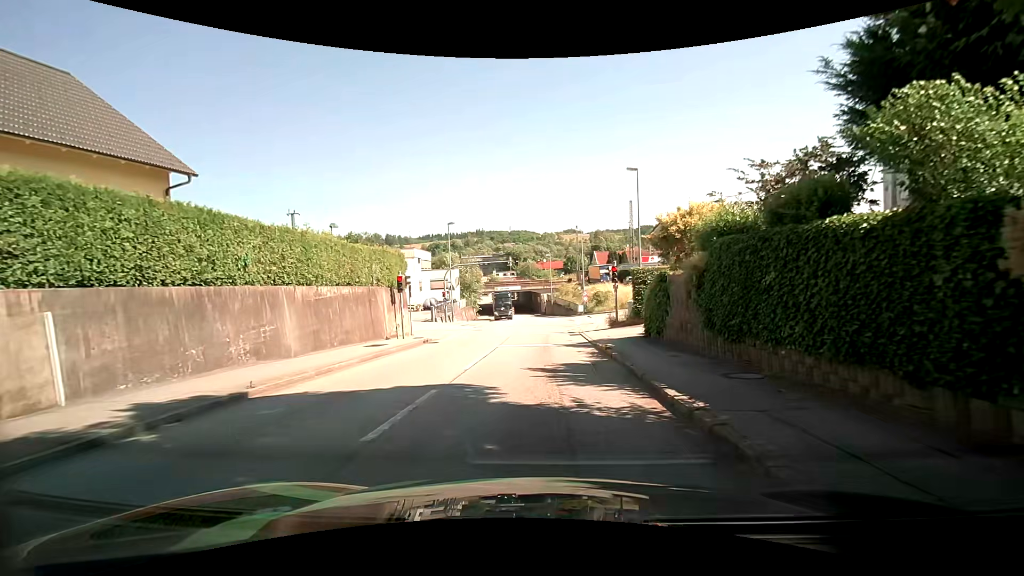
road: tertiary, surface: asphalt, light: Day
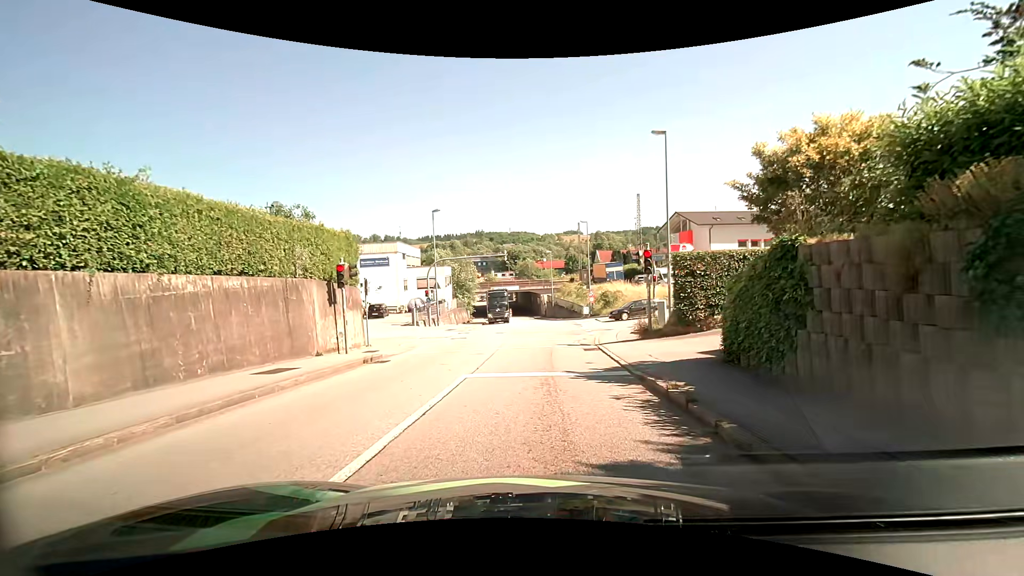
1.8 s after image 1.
(-0.2, +7.2) m; -2°
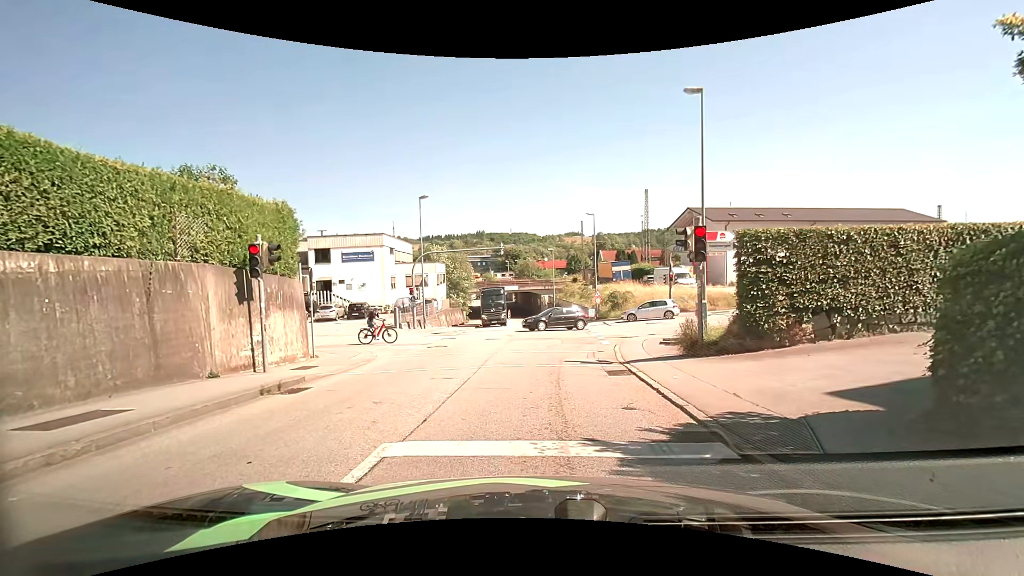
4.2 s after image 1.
(0.0, +5.2) m; 0°
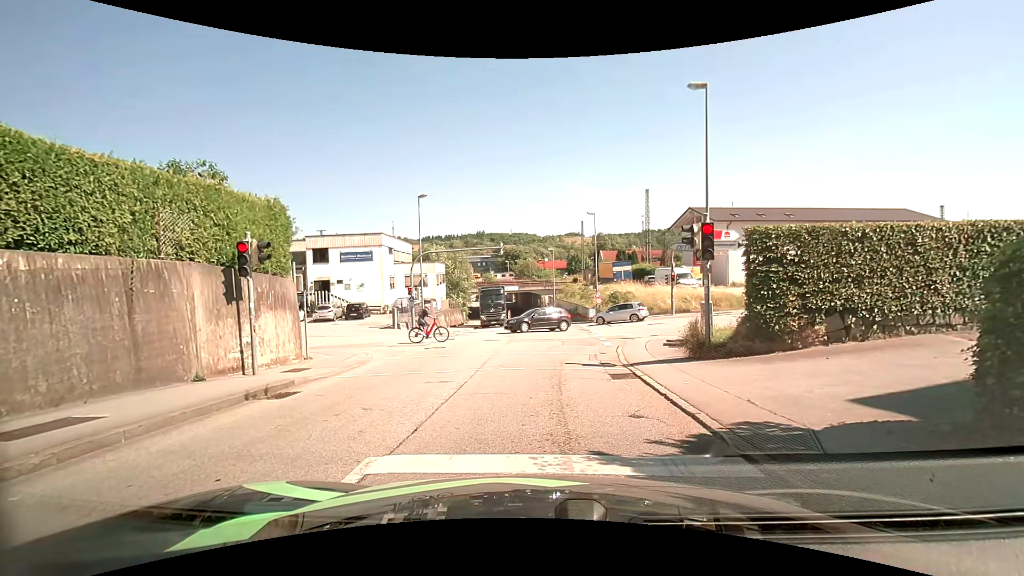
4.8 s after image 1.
(0.0, +0.4) m; 0°
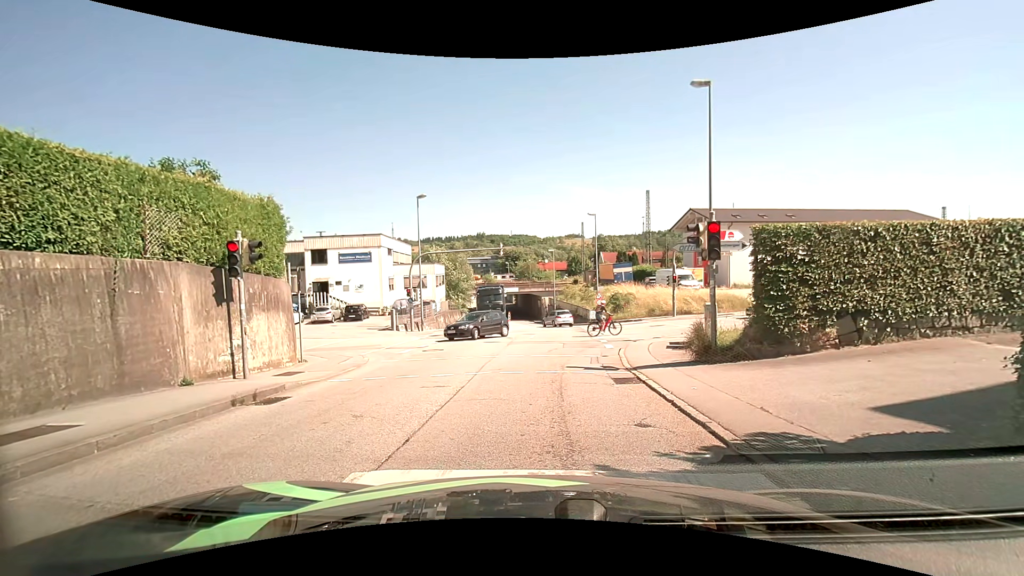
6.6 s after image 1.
(0.0, +0.4) m; 0°
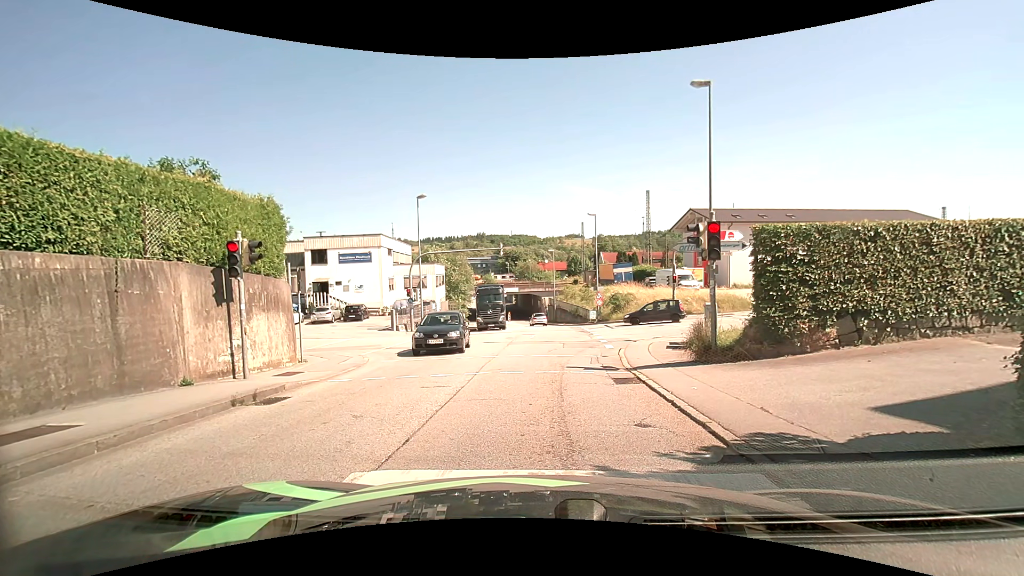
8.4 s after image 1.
(0.0, 0.0) m; 0°
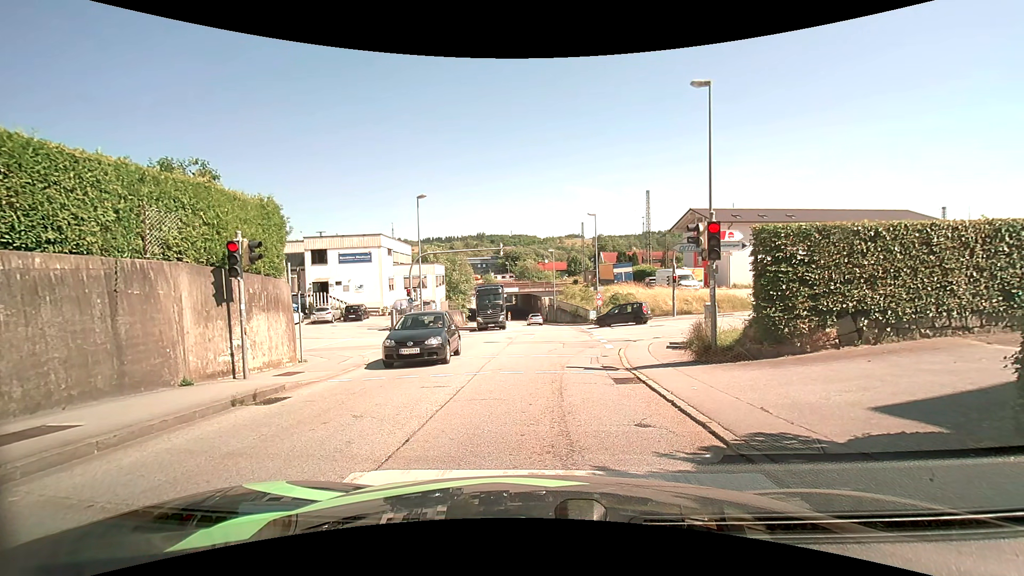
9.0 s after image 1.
(0.0, 0.0) m; 0°
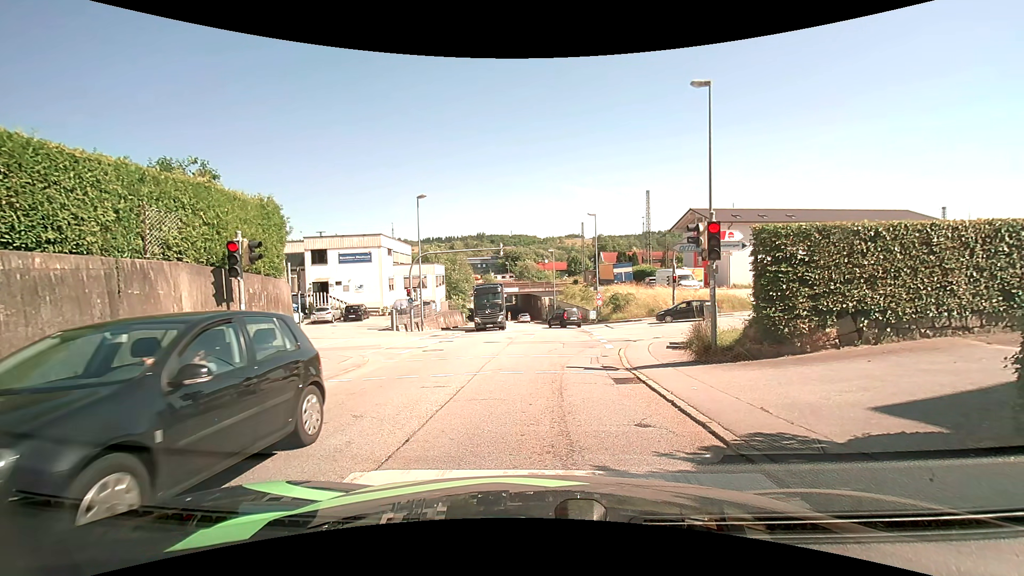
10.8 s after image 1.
(0.0, 0.0) m; 0°
(0, +10) (+1, +20) (+1, +30) (+2, +40) (+2, +50) (+1, +60) (0, +70) (-1, +80) (-3, +90) (-4, +100) m
